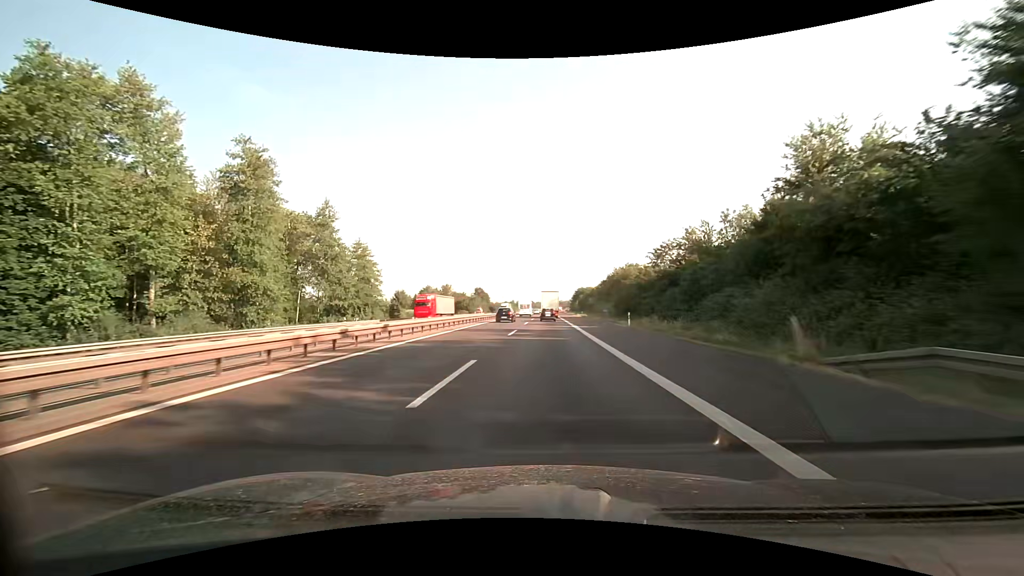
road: motorway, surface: asphalt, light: Day
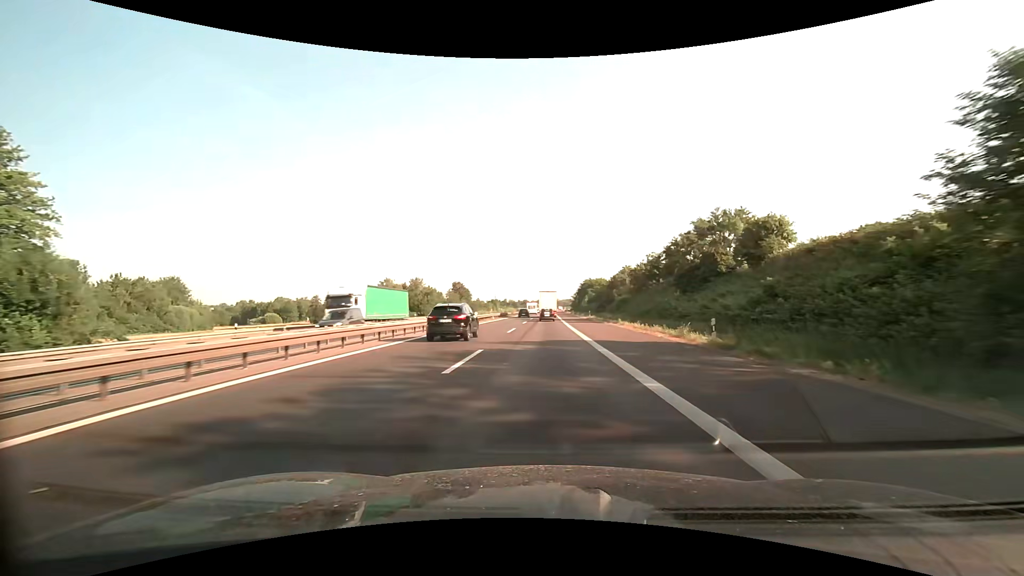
(+0.6, +68.9) m; +1°
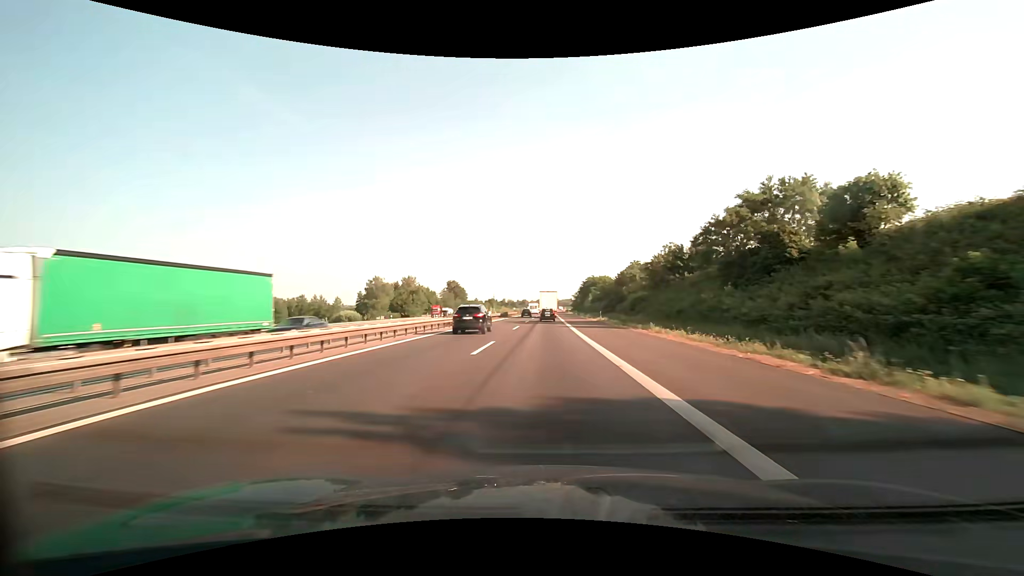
(0.0, +13.8) m; 0°
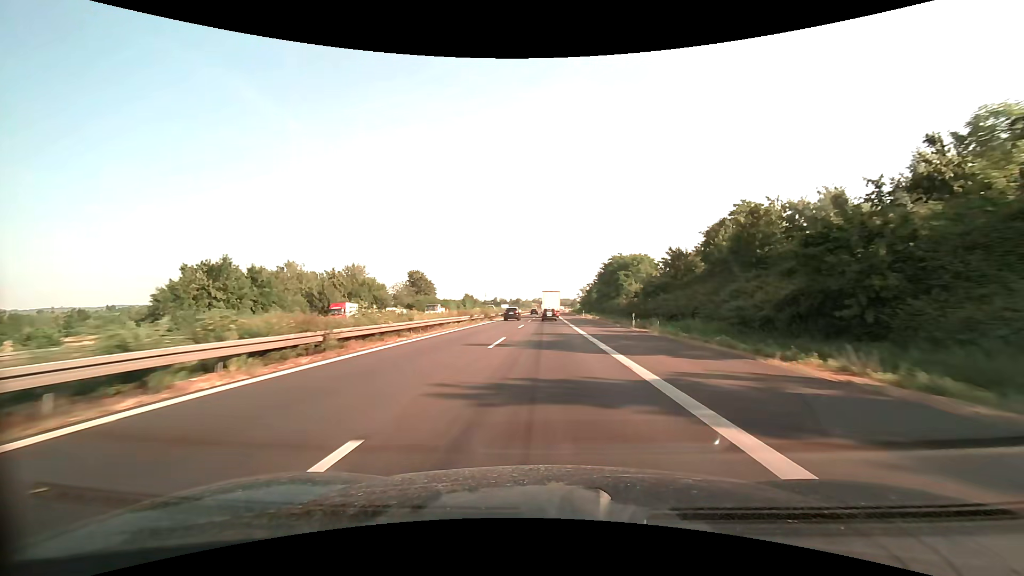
(+0.2, +69.6) m; 0°
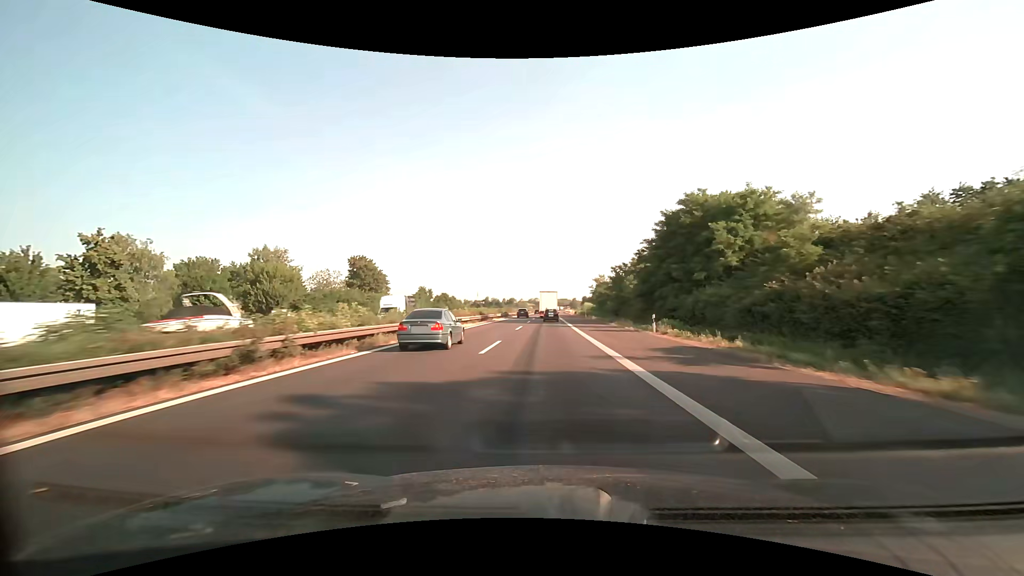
(+0.2, +56.2) m; 0°
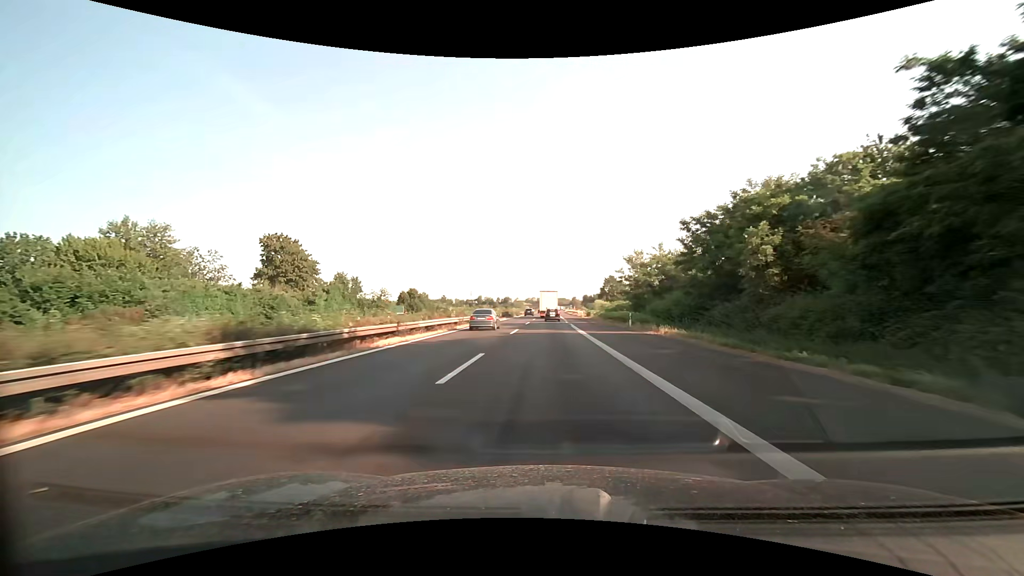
(+0.1, +42.3) m; 0°
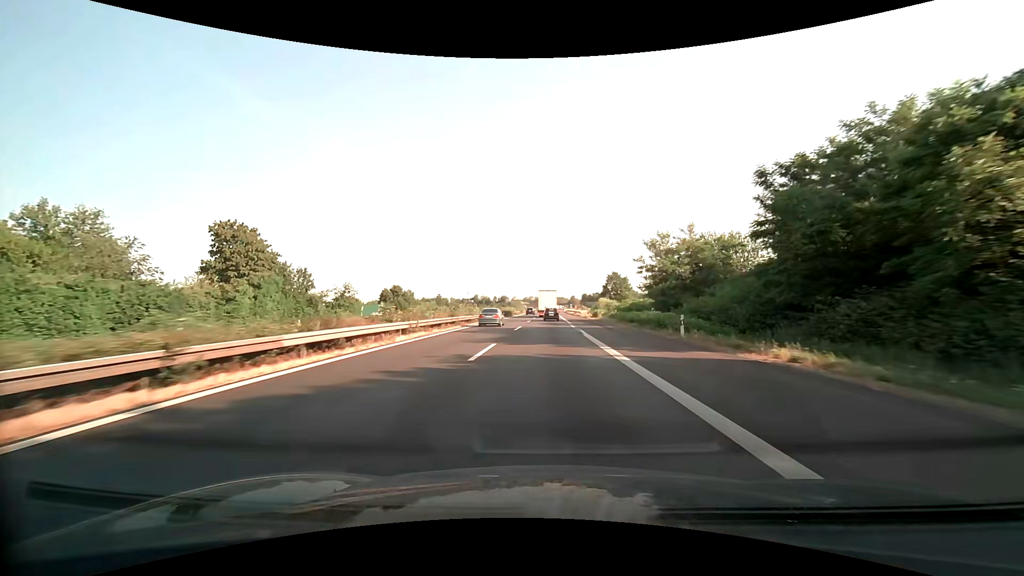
(0.0, +14.1) m; 0°
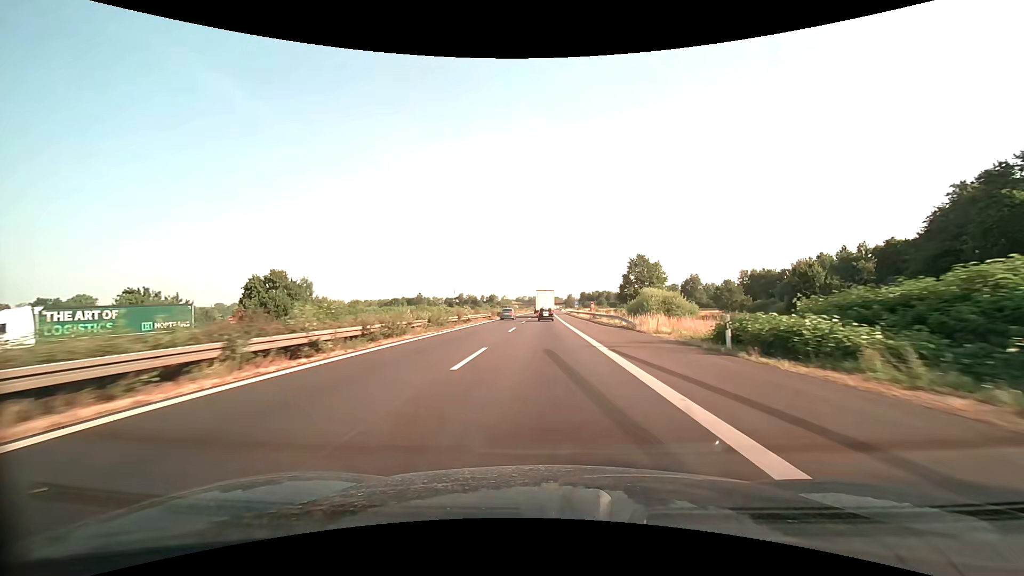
(+0.4, +56.0) m; +1°
(0, +10) (0, +20) (0, +30) (0, +40) (0, +50) (0, +60) (0, +70) (0, +80) (0, +90) (0, +100) m
